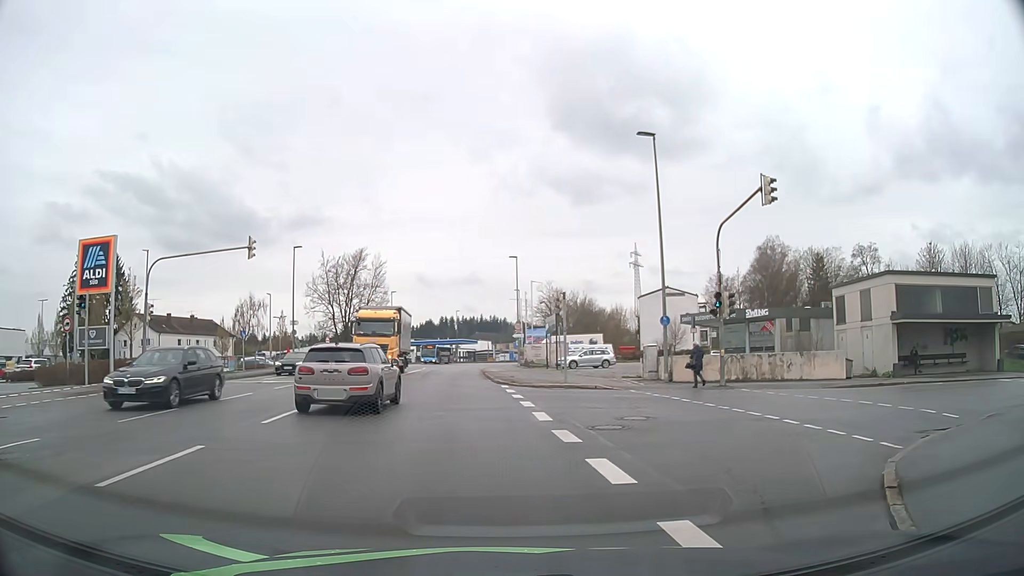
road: tertiary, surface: asphalt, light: Day
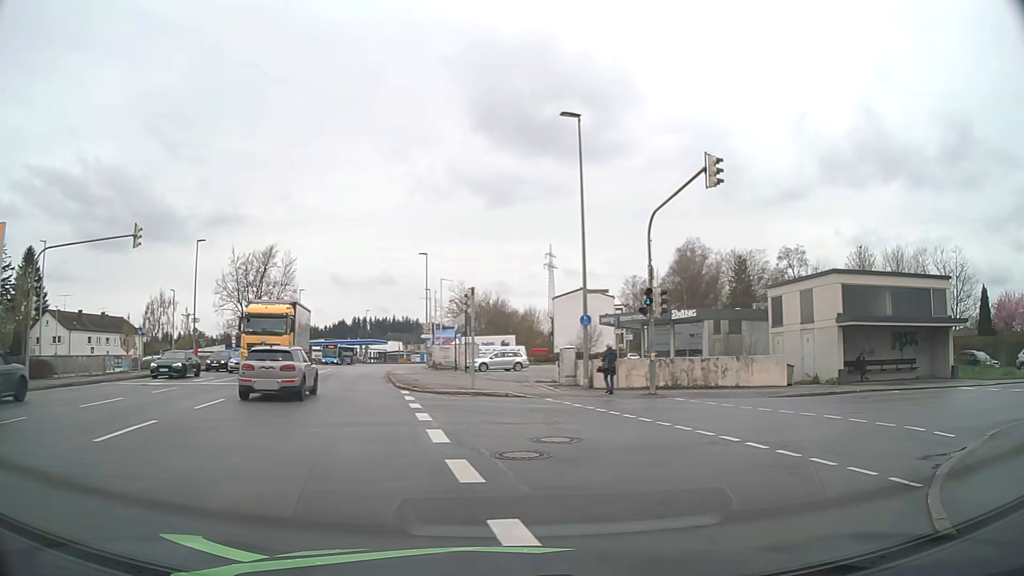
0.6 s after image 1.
(+0.1, +2.8) m; +7°
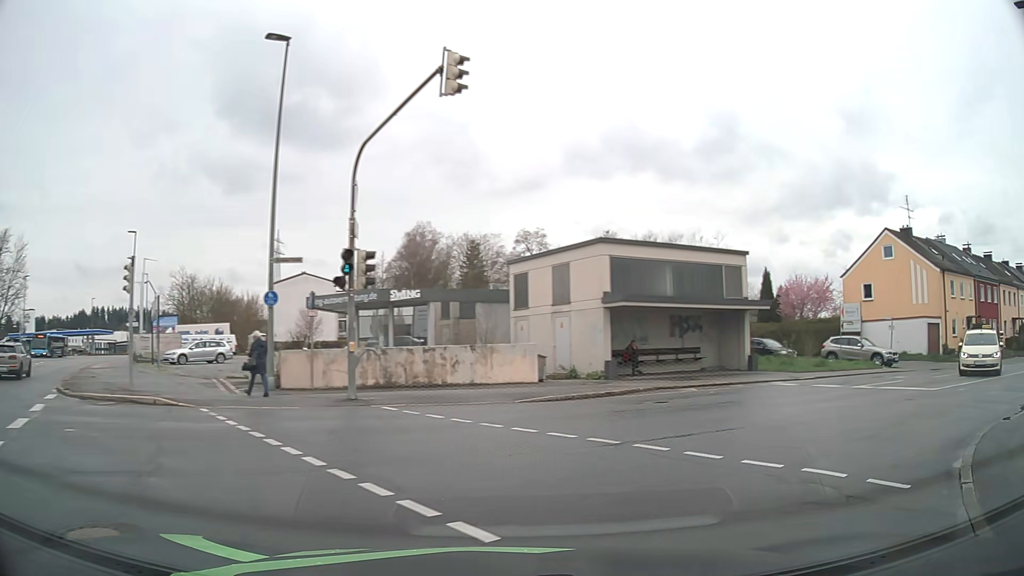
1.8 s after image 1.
(+1.2, +5.8) m; +24°
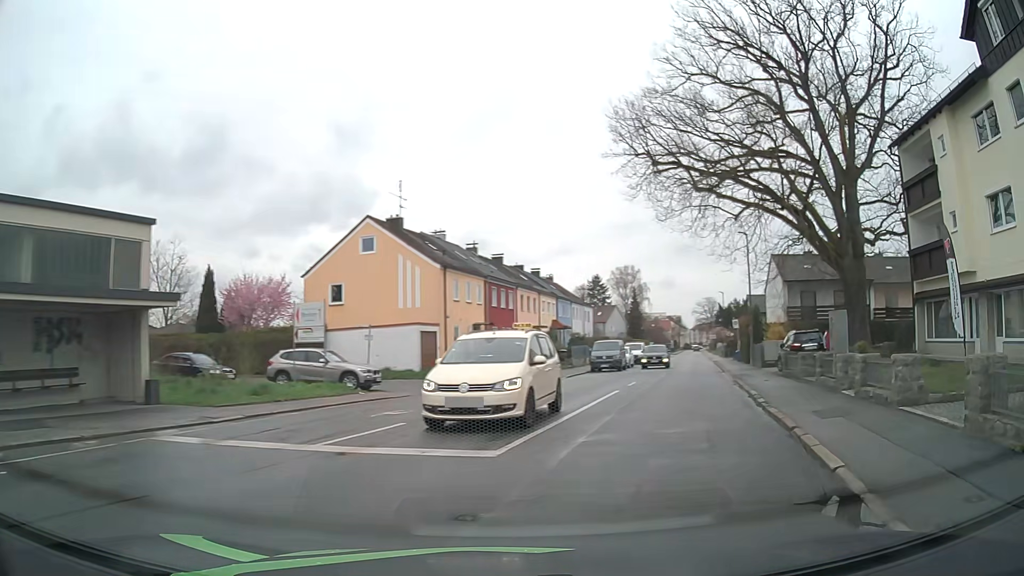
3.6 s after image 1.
(+3.9, +9.2) m; +45°
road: residential
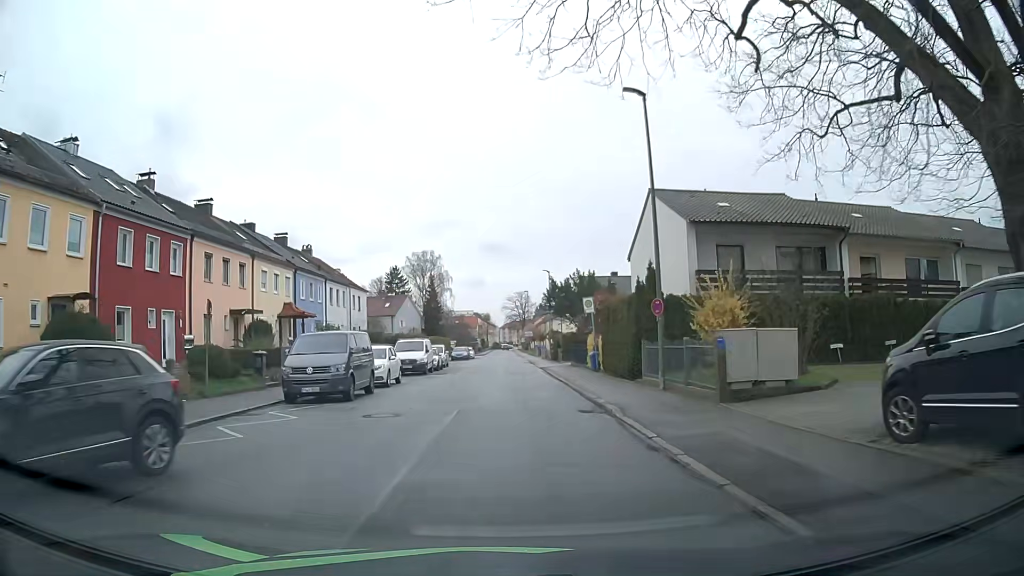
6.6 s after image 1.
(+5.8, +23.1) m; +17°
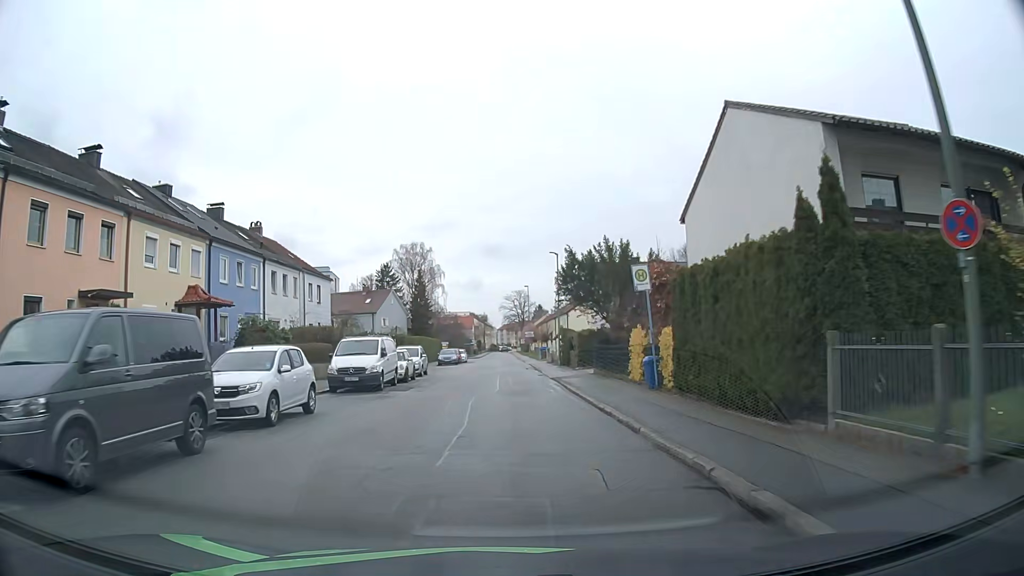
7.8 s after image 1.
(+0.1, +12.4) m; +1°
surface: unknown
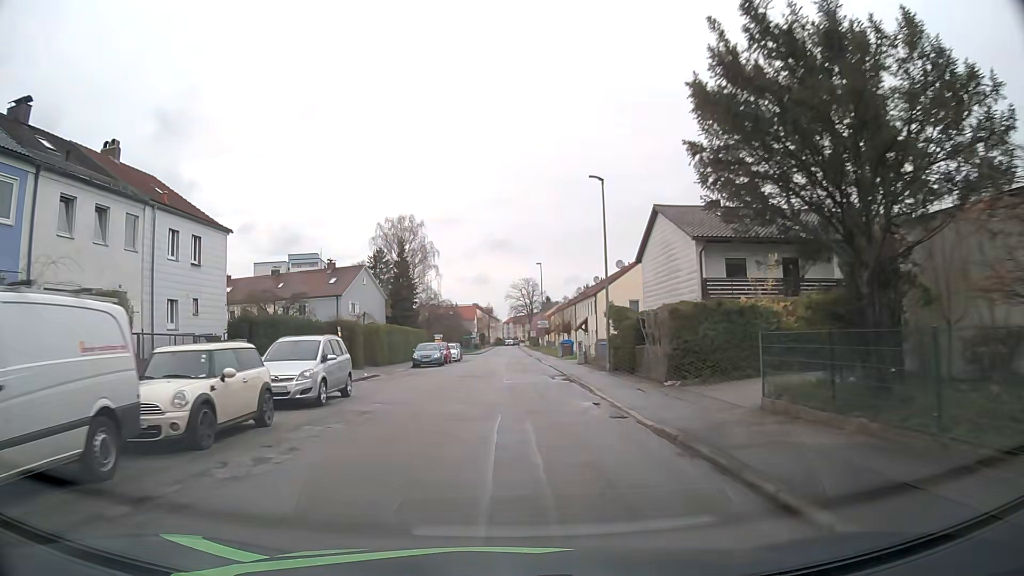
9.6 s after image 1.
(-0.3, +20.4) m; -1°
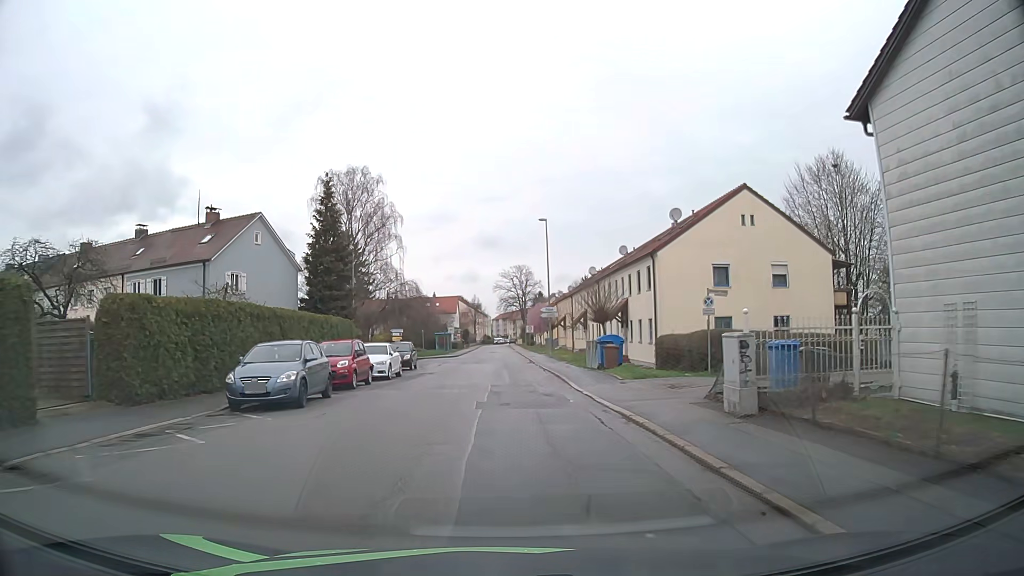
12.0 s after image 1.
(+0.3, +26.7) m; +1°
